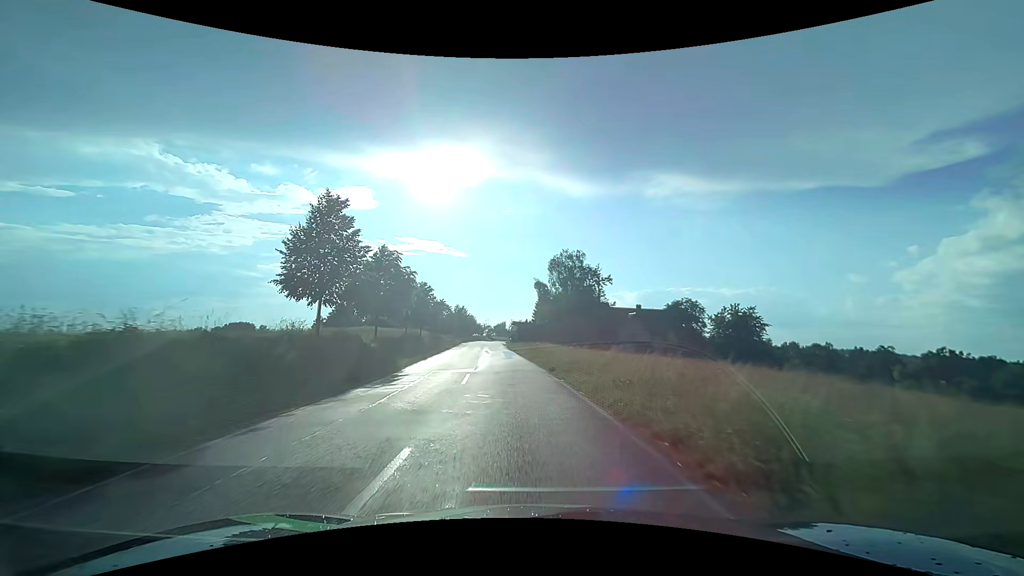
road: tertiary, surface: asphalt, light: Day
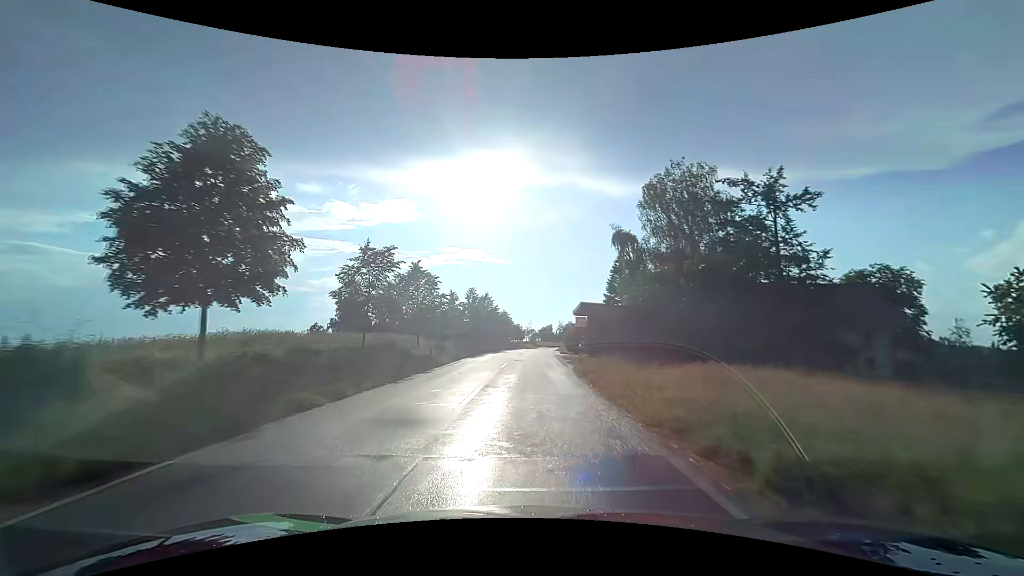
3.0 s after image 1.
(-3.2, +42.8) m; -6°
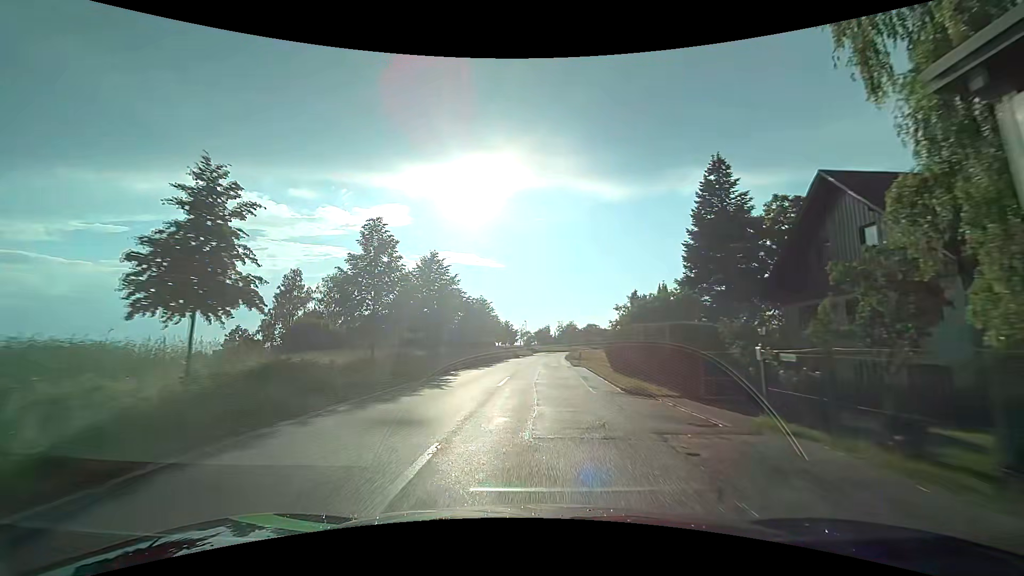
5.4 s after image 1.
(0.0, +34.0) m; 0°
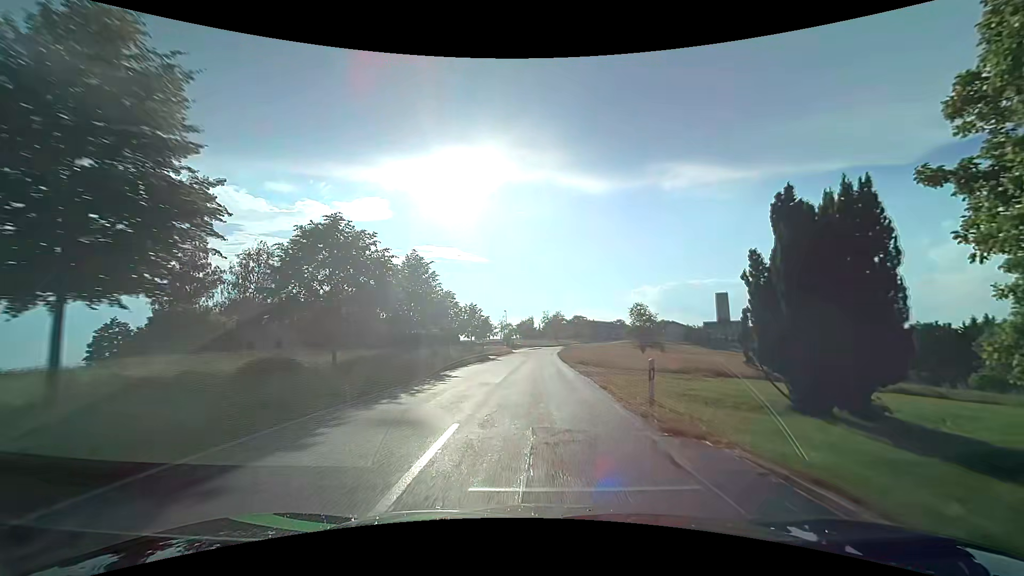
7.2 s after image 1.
(+0.6, +25.1) m; +2°
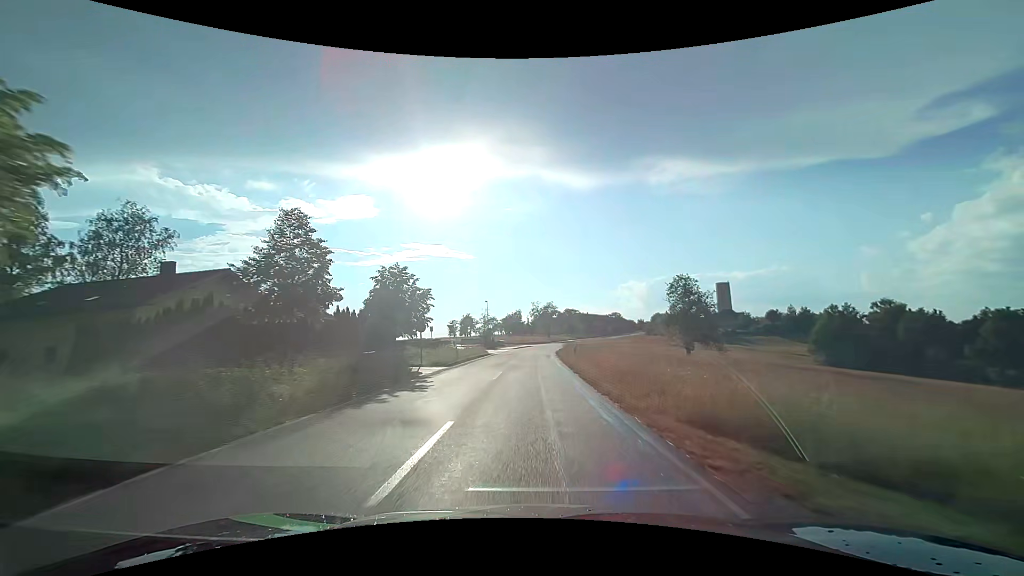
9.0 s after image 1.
(+0.2, +25.4) m; +1°
(0, +10) (0, +20) (0, +30) (+1, +40) (+1, +50) (+1, +60) (+2, +70) (+3, +80) (+5, +90) (+7, +100) m
